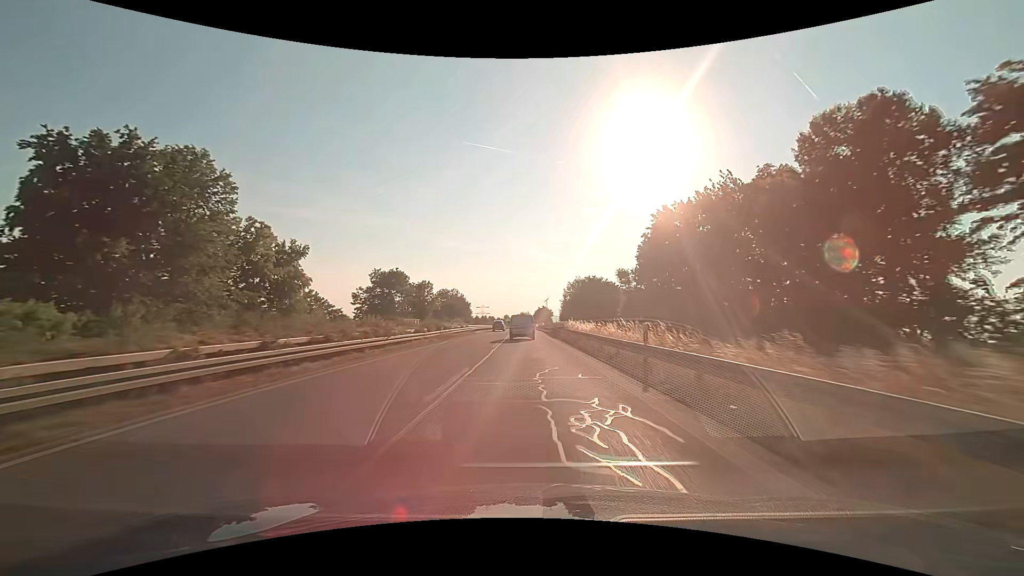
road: trunk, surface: asphalt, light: Day
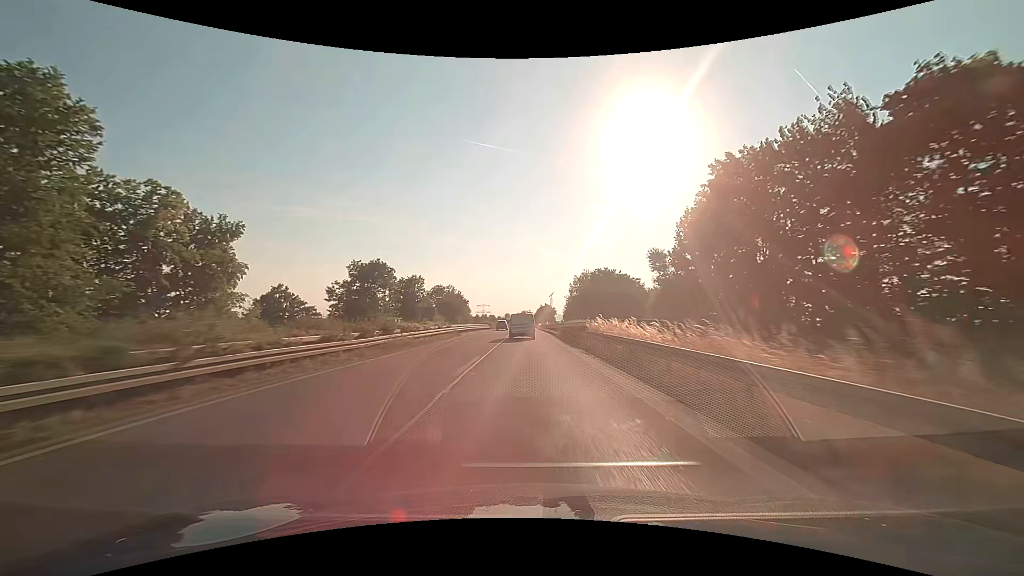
(0.0, +14.2) m; 0°
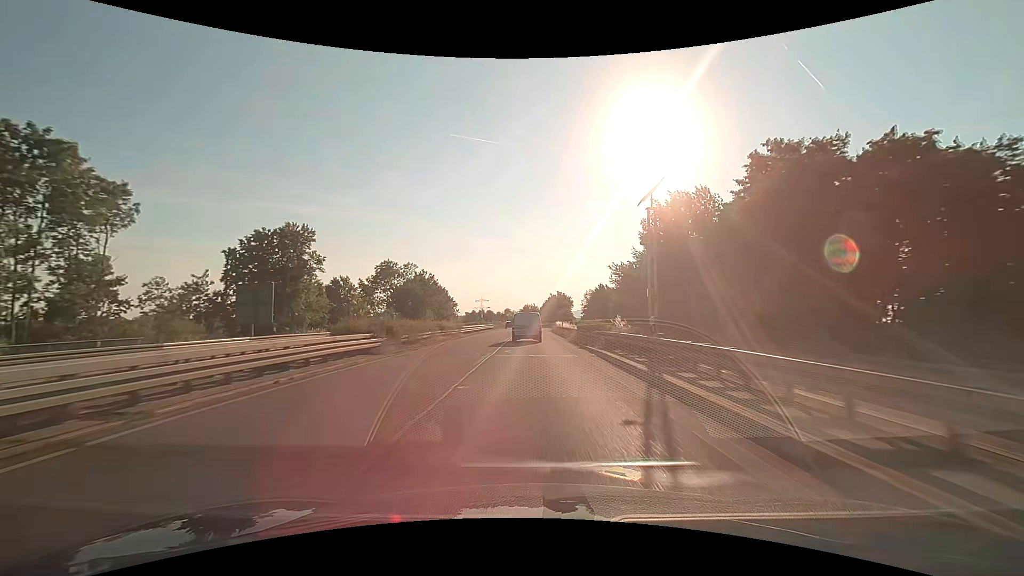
(-0.1, +69.2) m; 0°
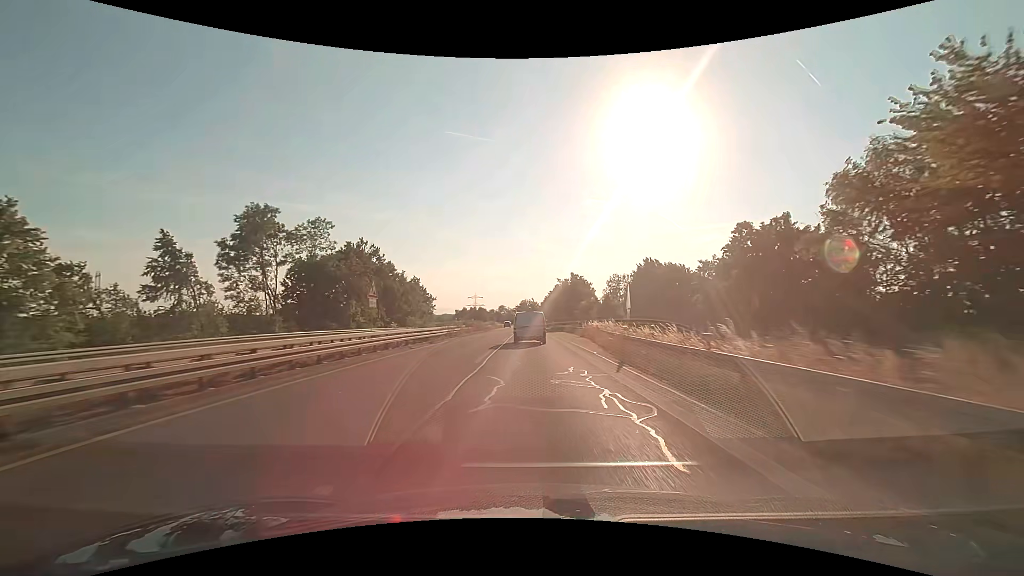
(+0.1, +53.0) m; 0°
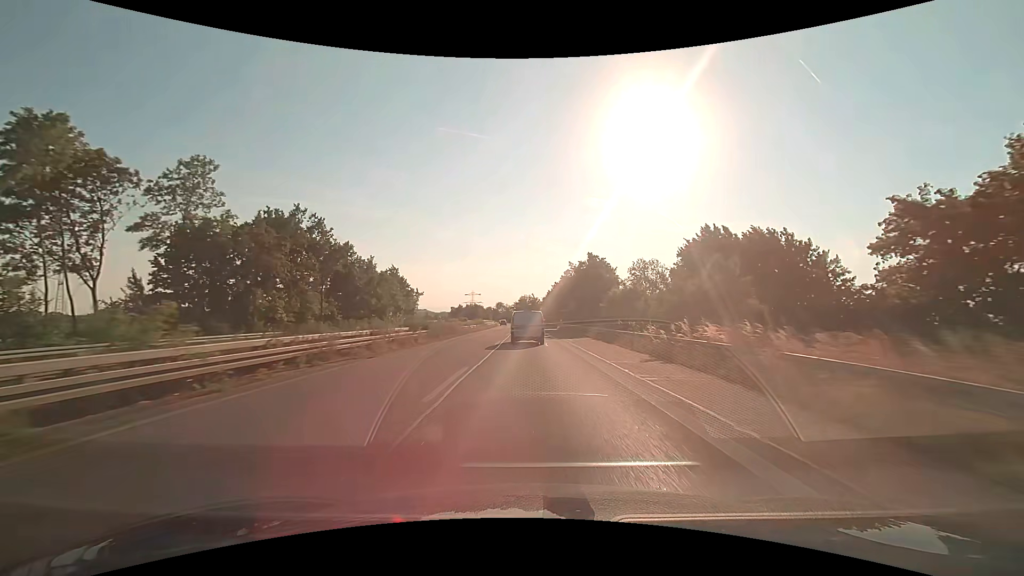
(0.0, +25.8) m; 0°
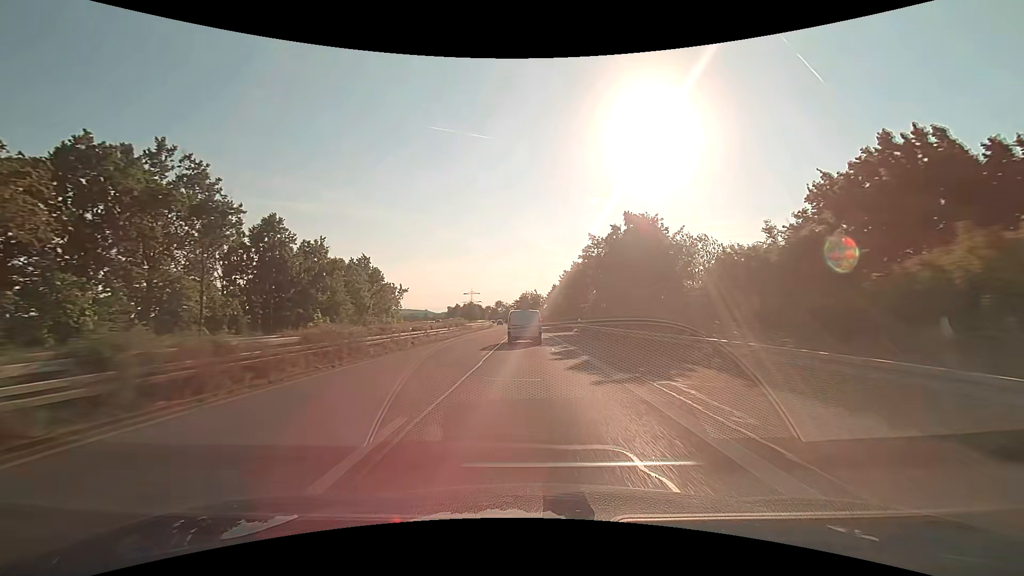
(-0.1, +25.4) m; 0°
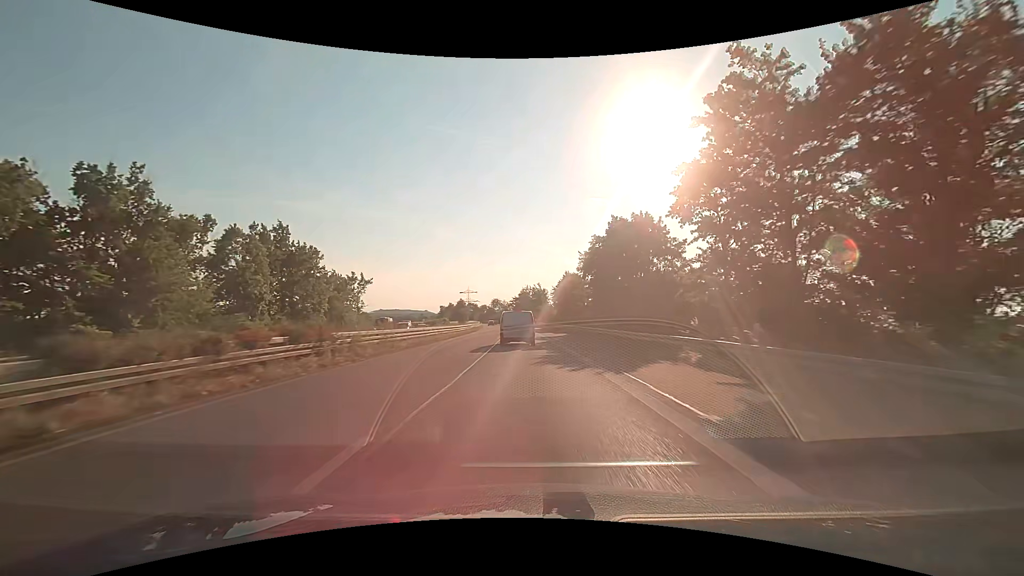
(-0.1, +37.2) m; 0°
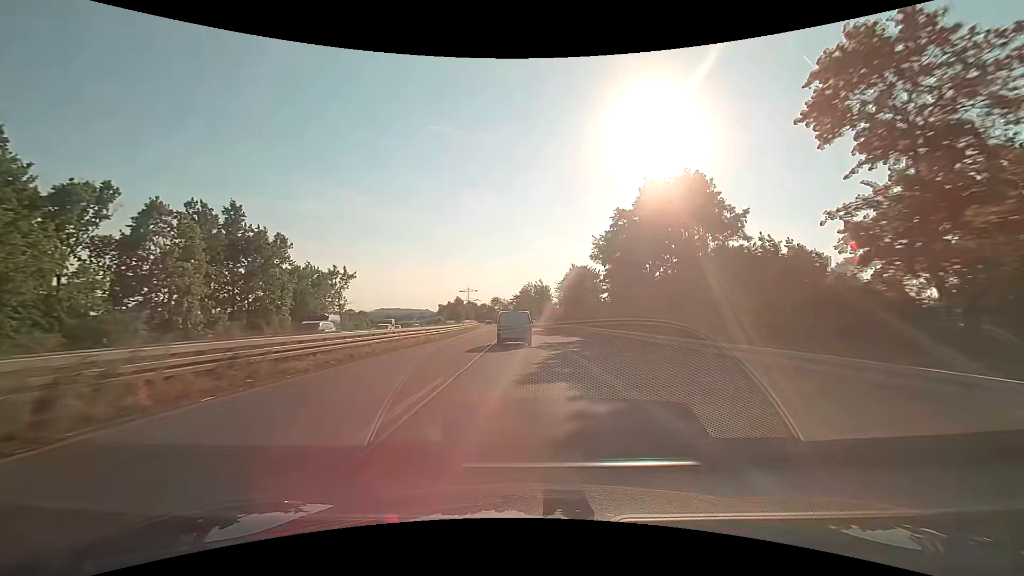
(0.0, +12.2) m; 0°
(0, +10) (0, +20) (0, +30) (0, +40) (-1, +50) (-1, +60) (-2, +70) (-2, +80) (-3, +90) (-4, +100) m
